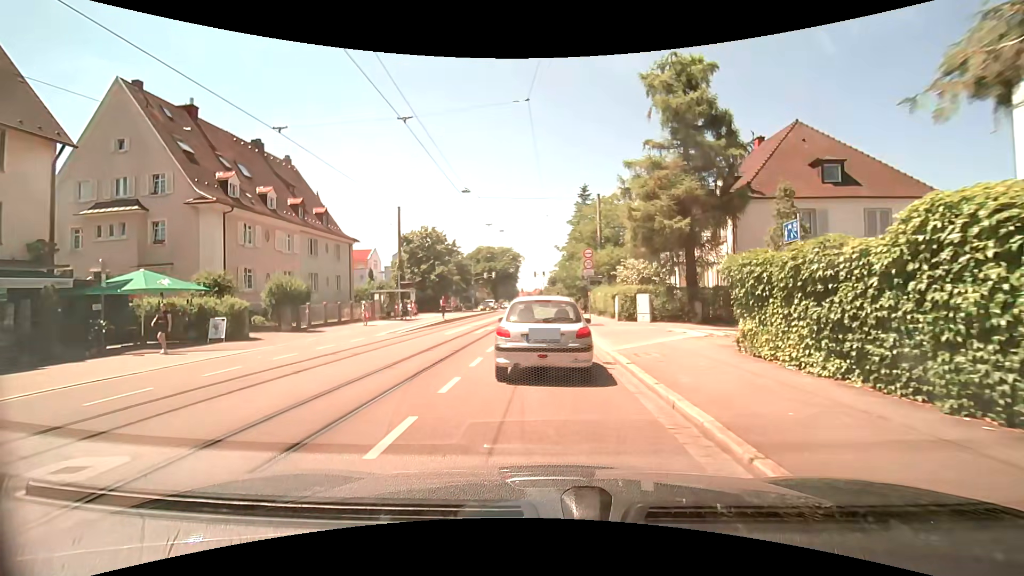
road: tertiary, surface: asphalt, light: Day
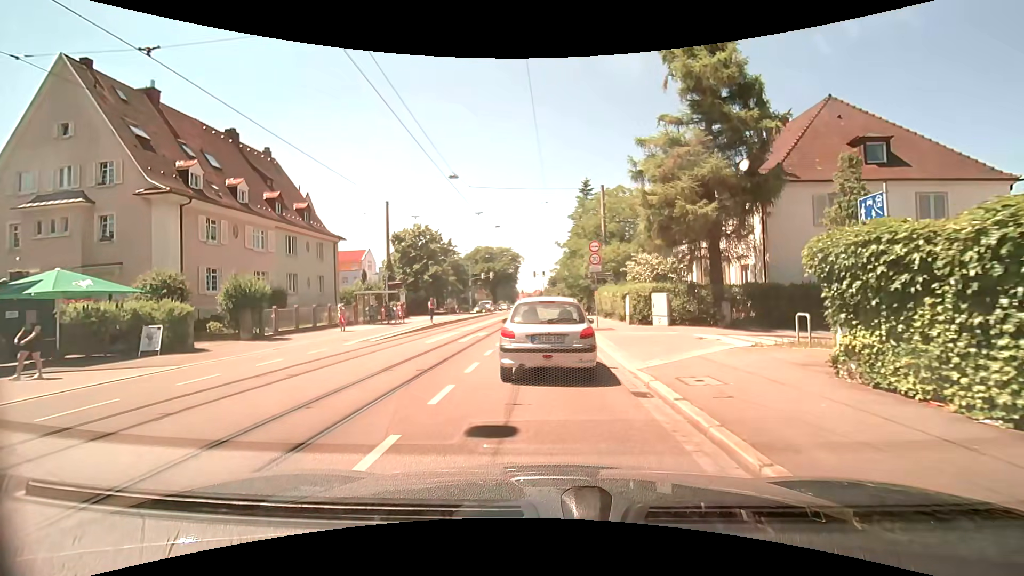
(-0.1, +3.7) m; -1°
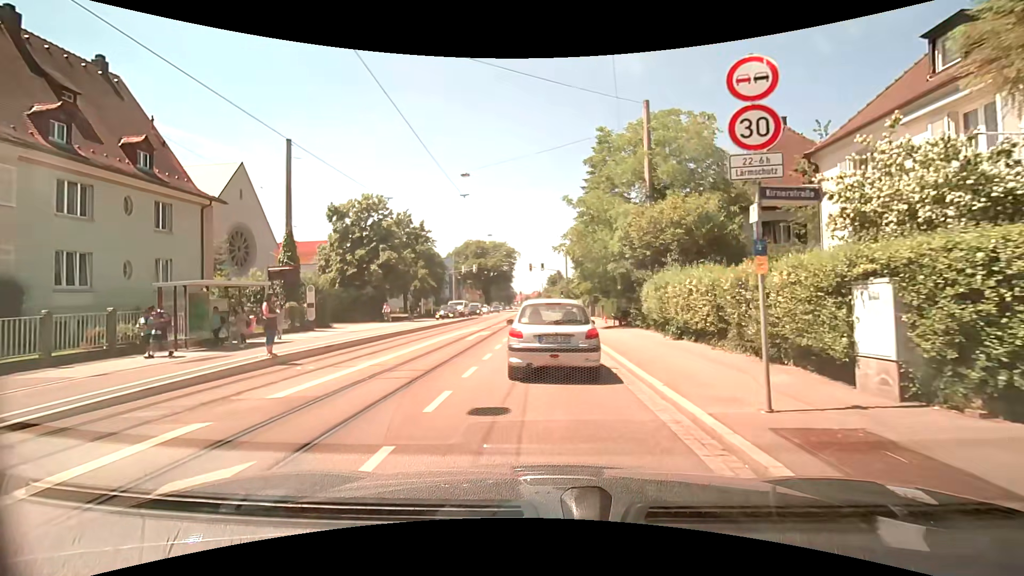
(-0.3, +18.5) m; -1°
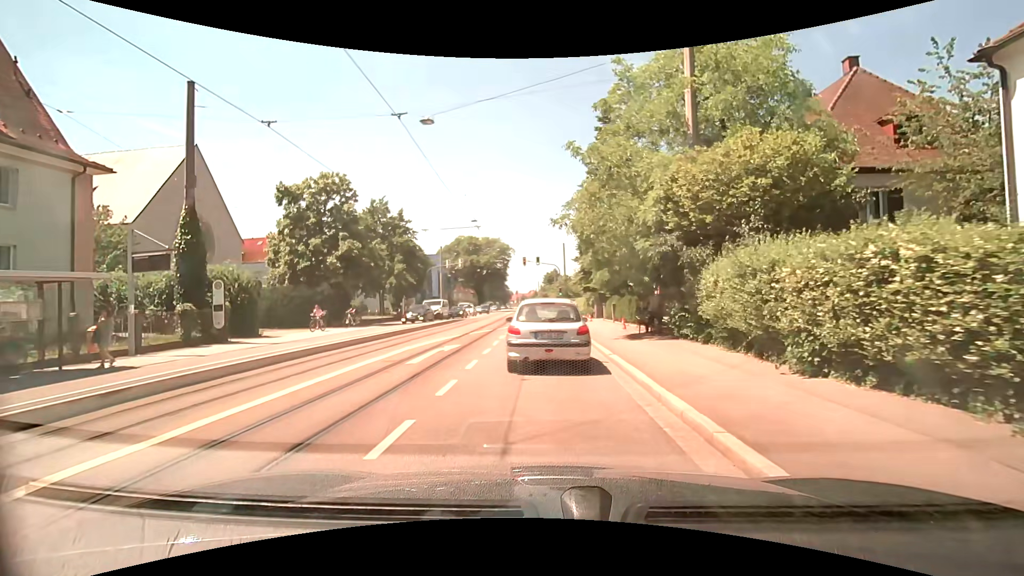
(0.0, +7.8) m; 0°
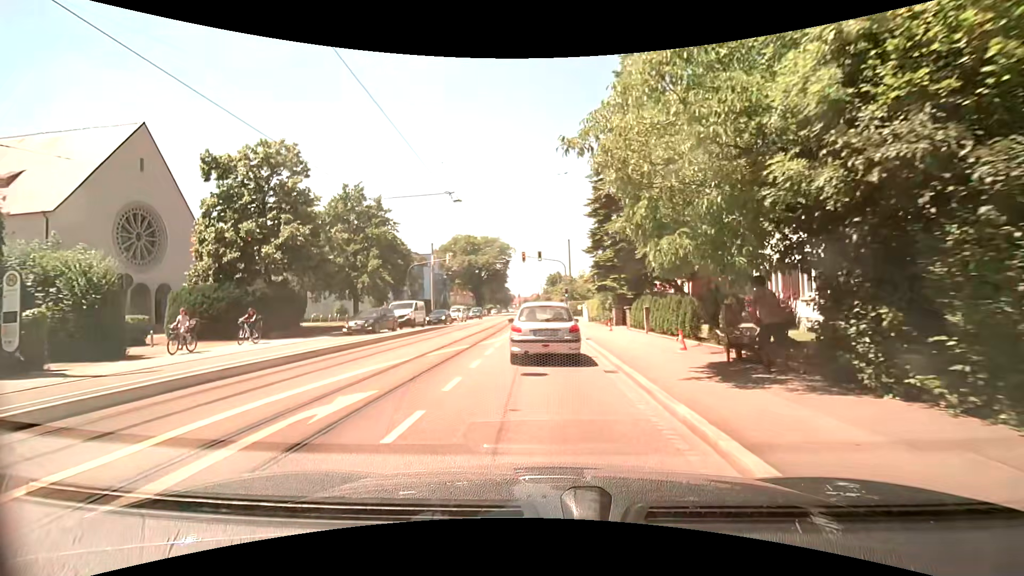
(0.0, +8.6) m; 0°
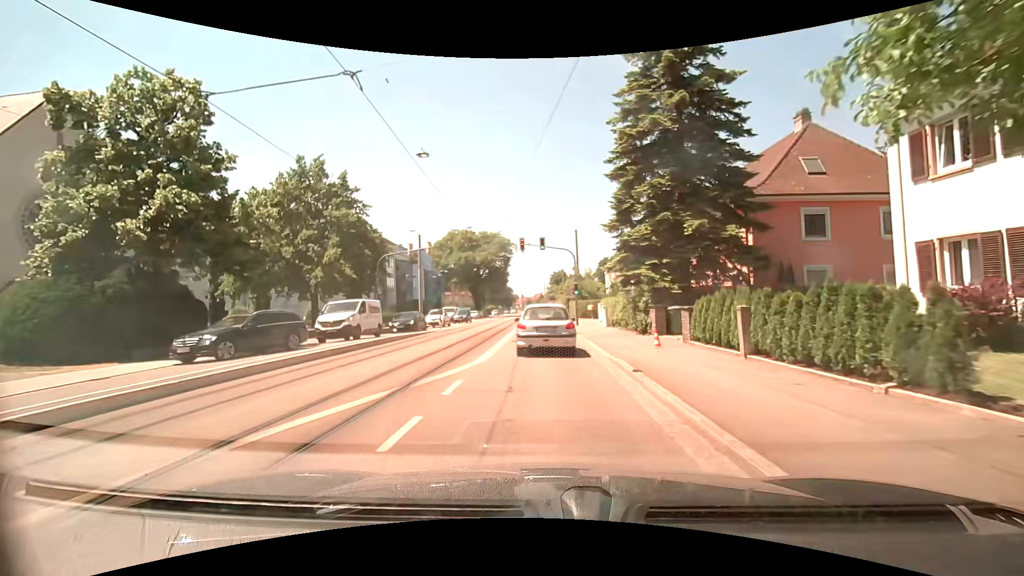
(0.0, +9.3) m; 0°
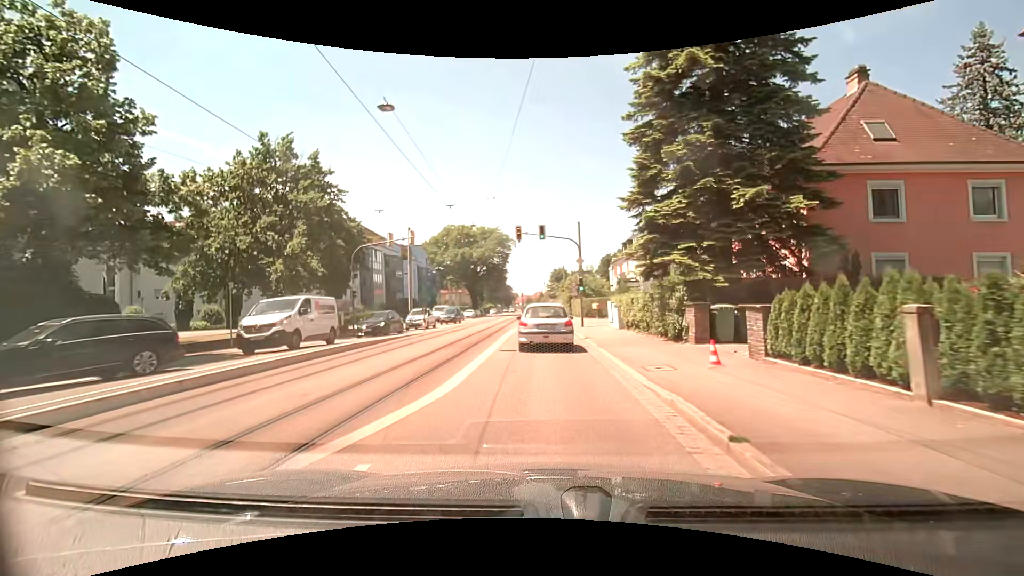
(-0.1, +4.9) m; 0°
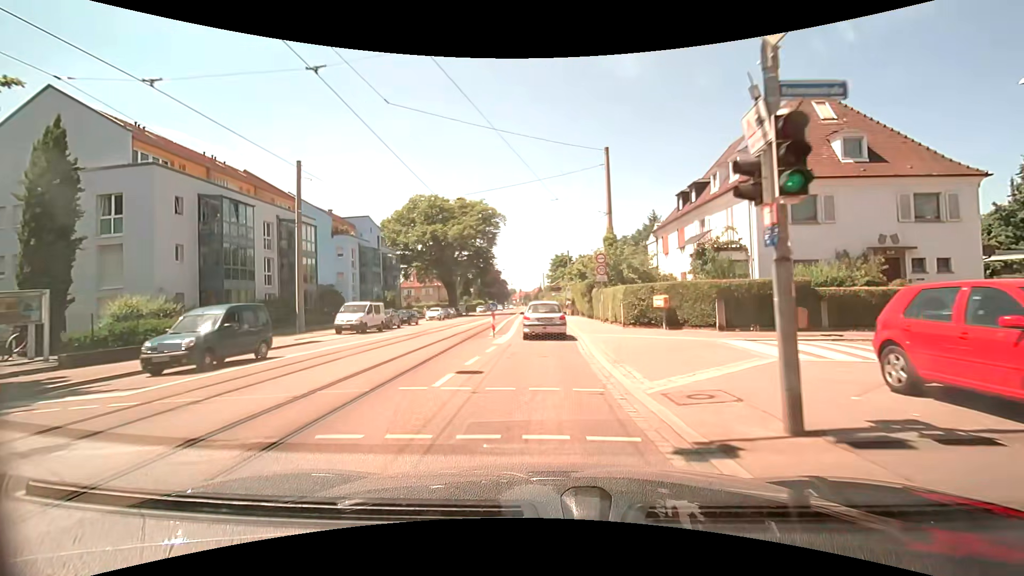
(-0.1, +26.6) m; +1°
(0, +10) (0, +20) (-1, +30) (-1, +40) (-2, +50) (-2, +60) (-3, +70) (-3, +80) (-4, +90) (-5, +100) m
